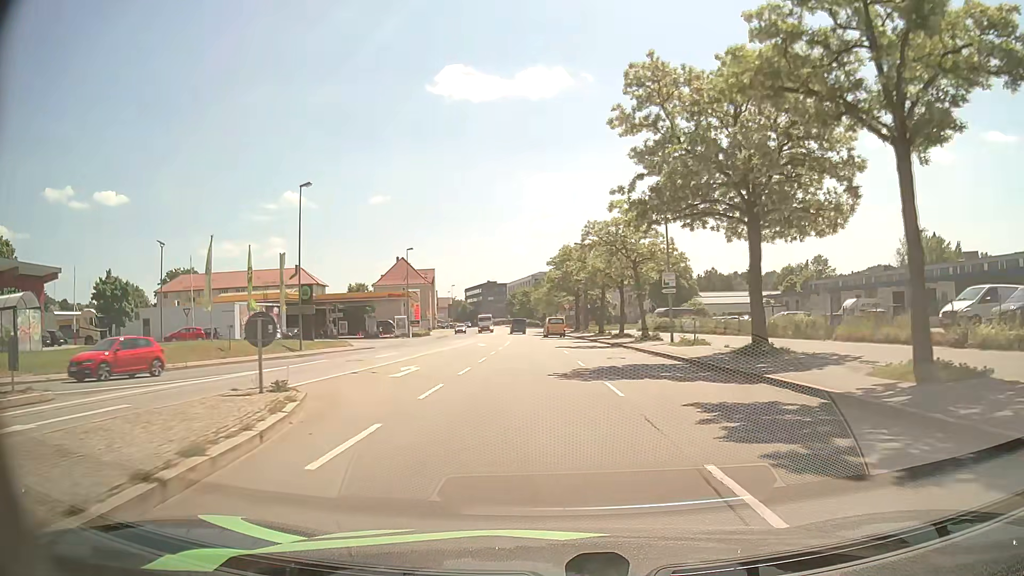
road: primary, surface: asphalt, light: Day
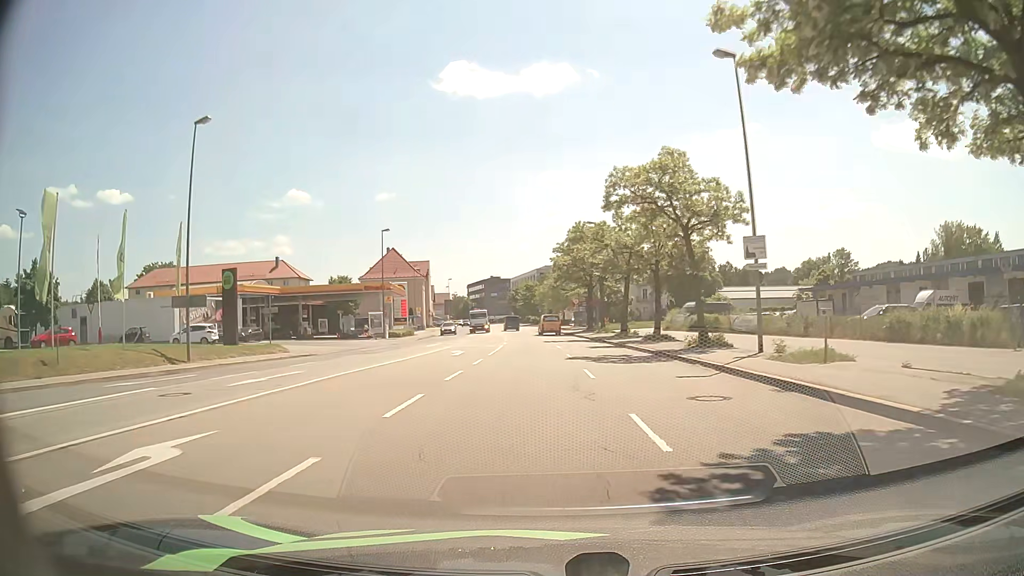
(0.0, +14.4) m; 0°
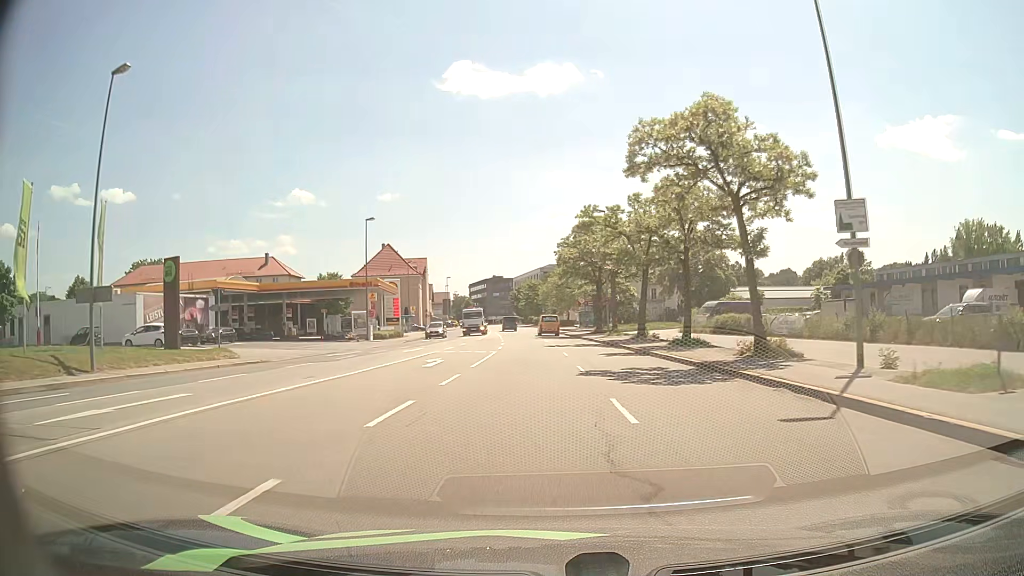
(-0.1, +7.1) m; -1°
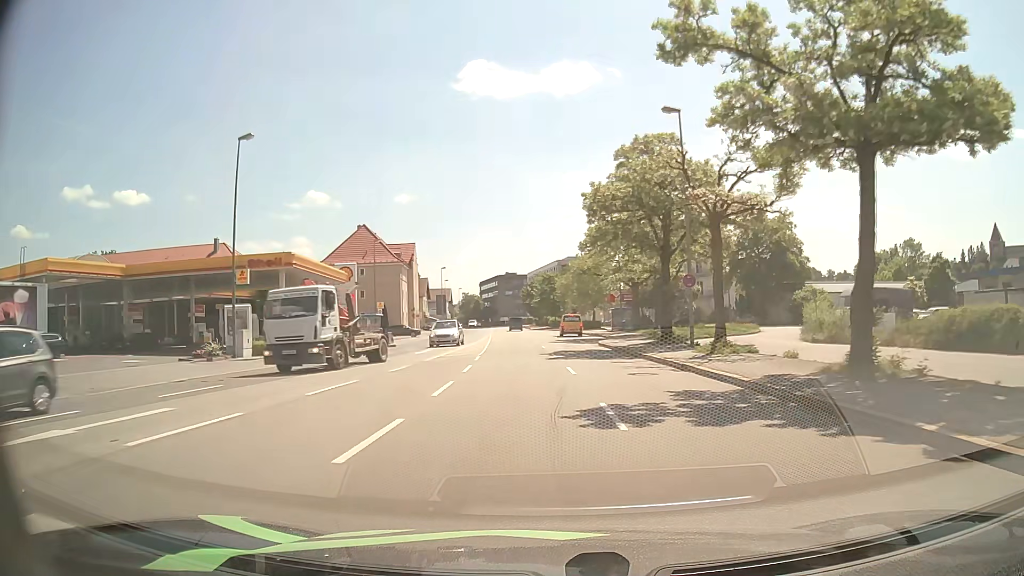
(-0.3, +27.4) m; -1°
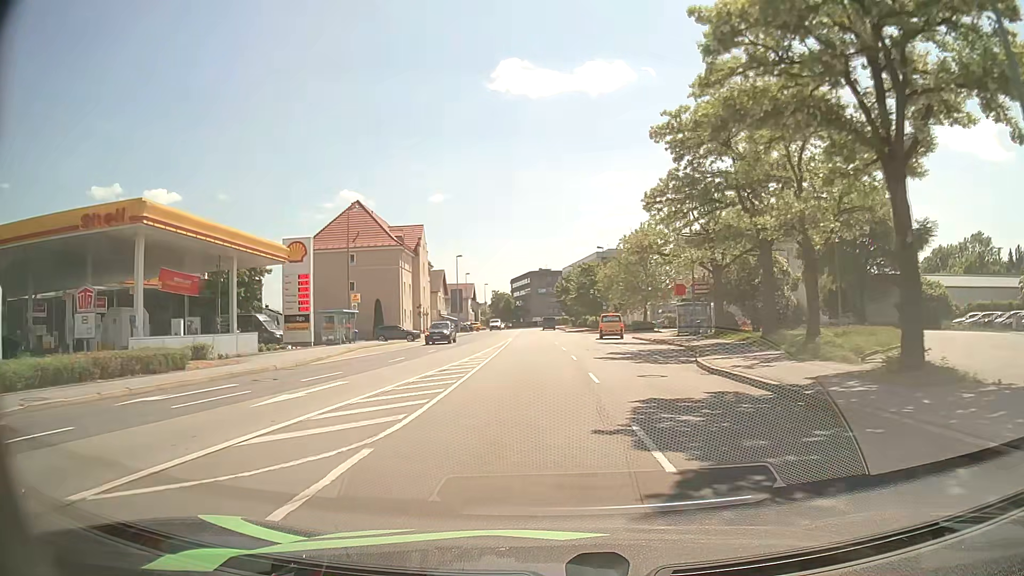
(-0.5, +20.2) m; -3°
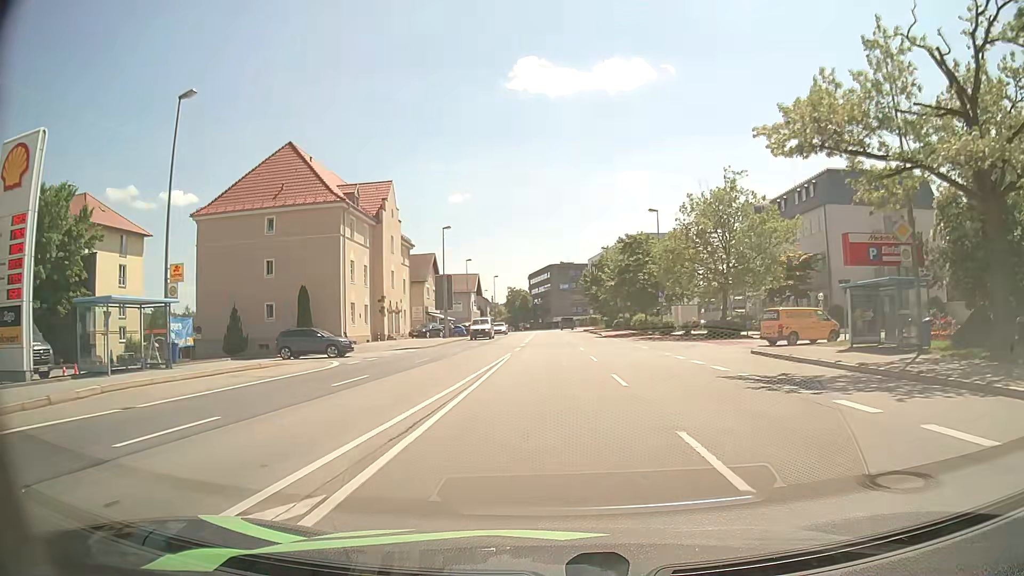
(-0.6, +27.9) m; -2°
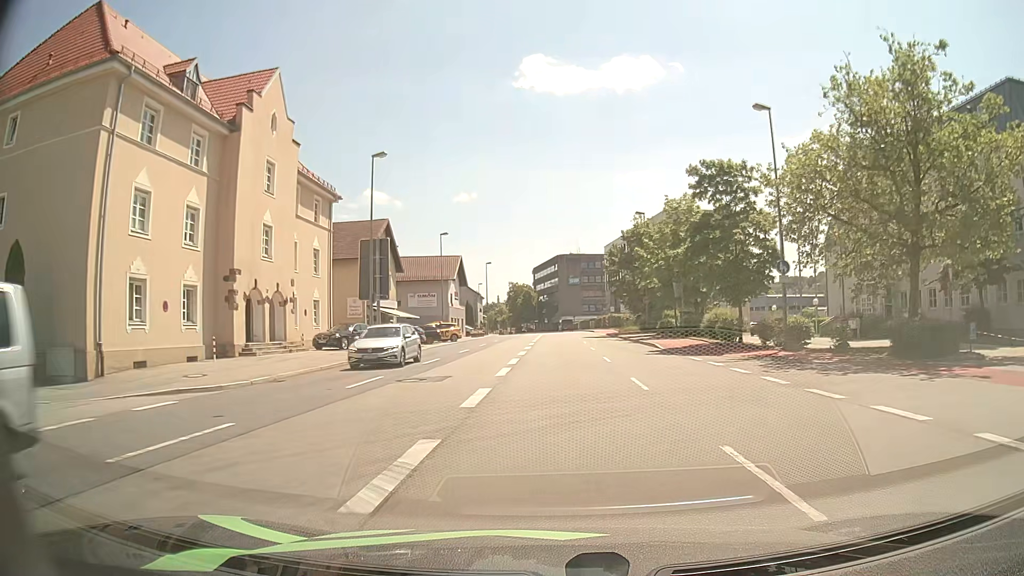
(-0.1, +27.9) m; 0°
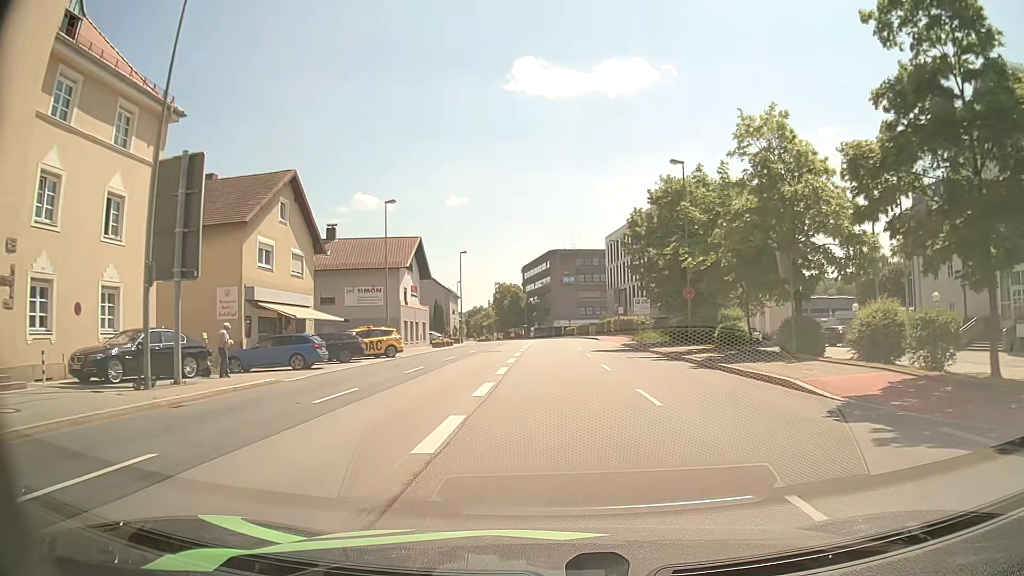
(0.0, +20.1) m; +1°
(0, +10) (0, +20) (0, +30) (0, +40) (0, +50) (0, +60) (-1, +70) (-1, +80) (-2, +90) (-3, +100) m
